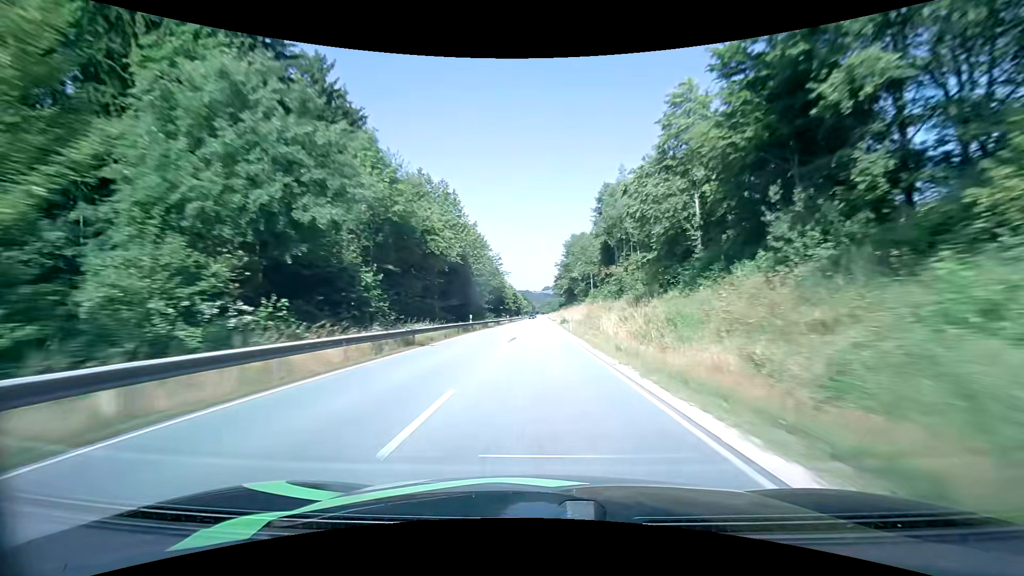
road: primary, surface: asphalt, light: Day
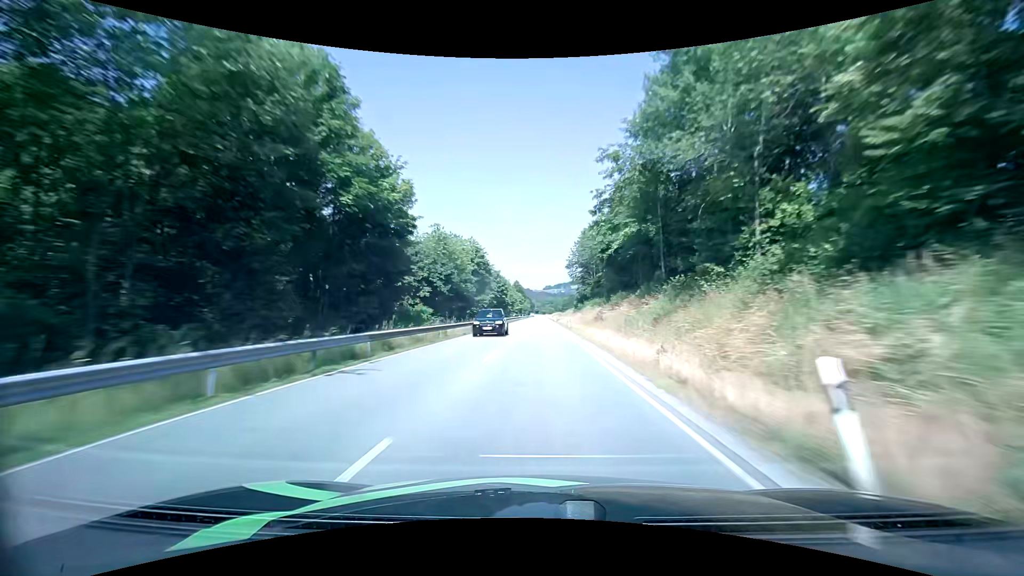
(+0.1, +86.6) m; 0°
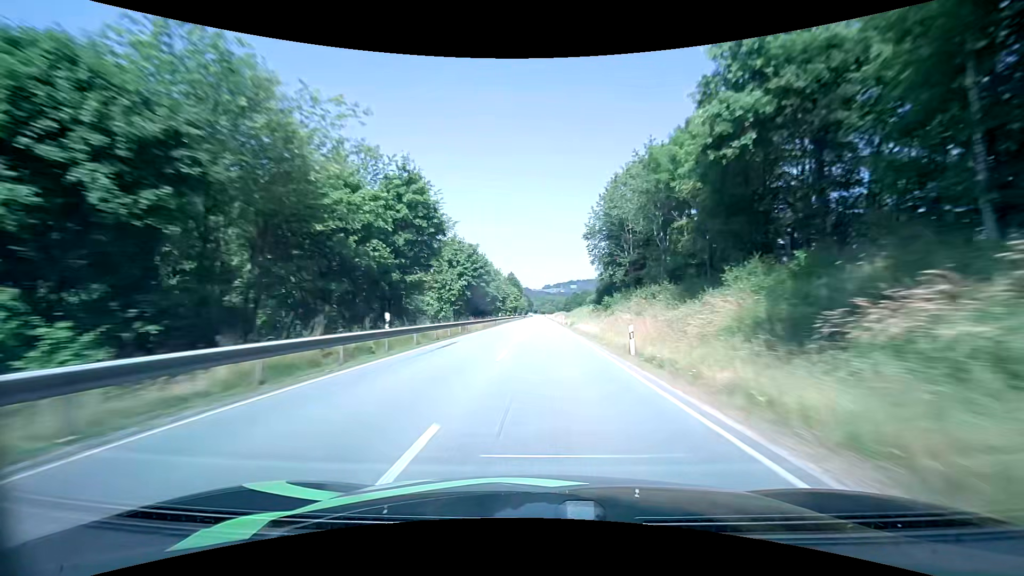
(-0.1, +35.1) m; 0°
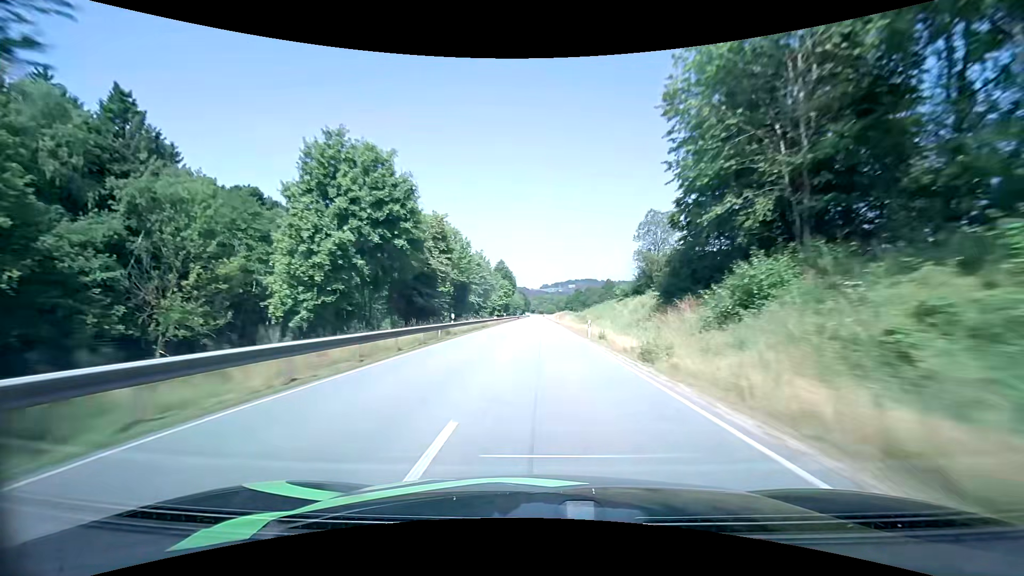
(+0.1, +35.3) m; 0°
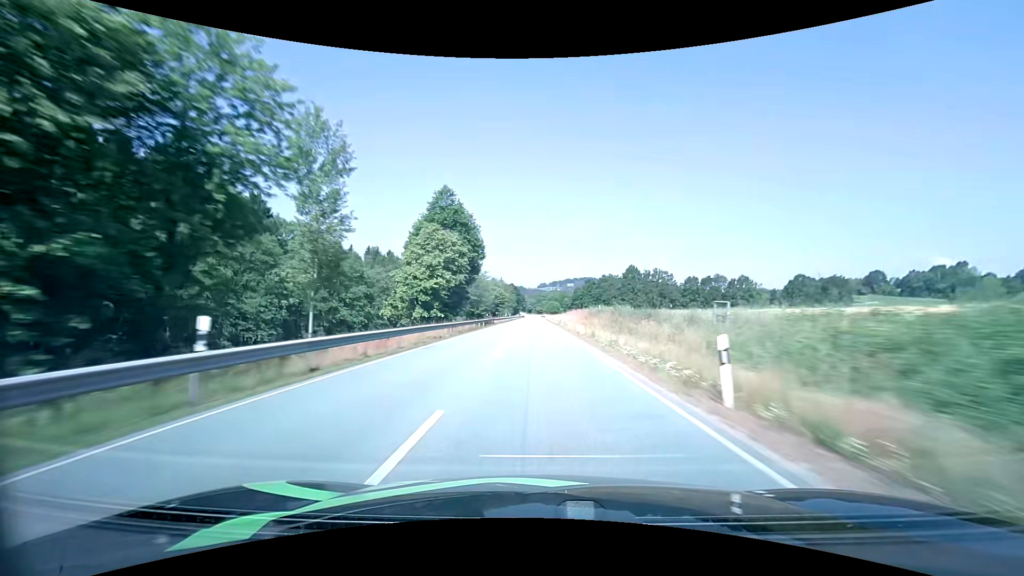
(+0.2, +70.7) m; 0°
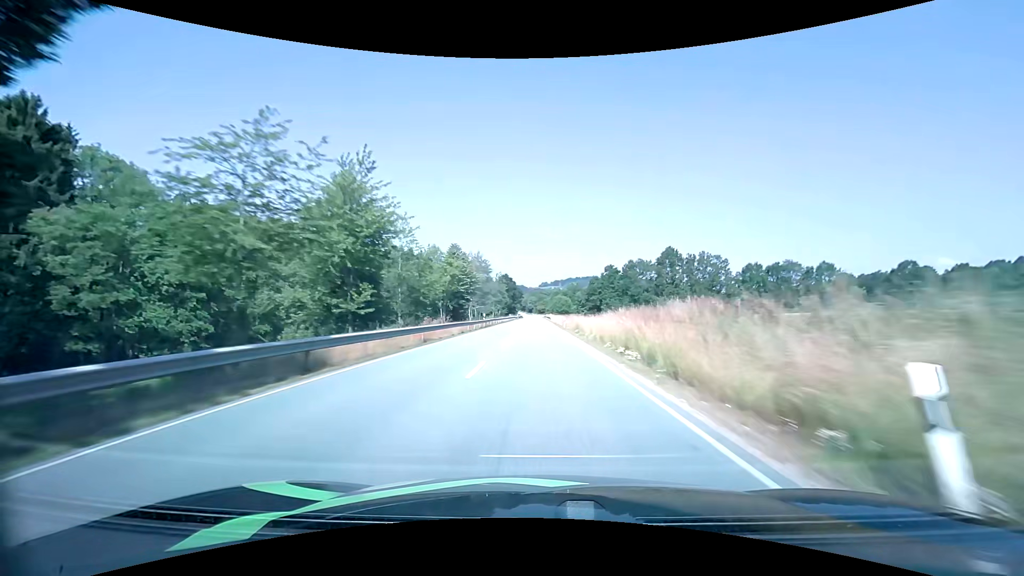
(-0.2, +52.0) m; 0°
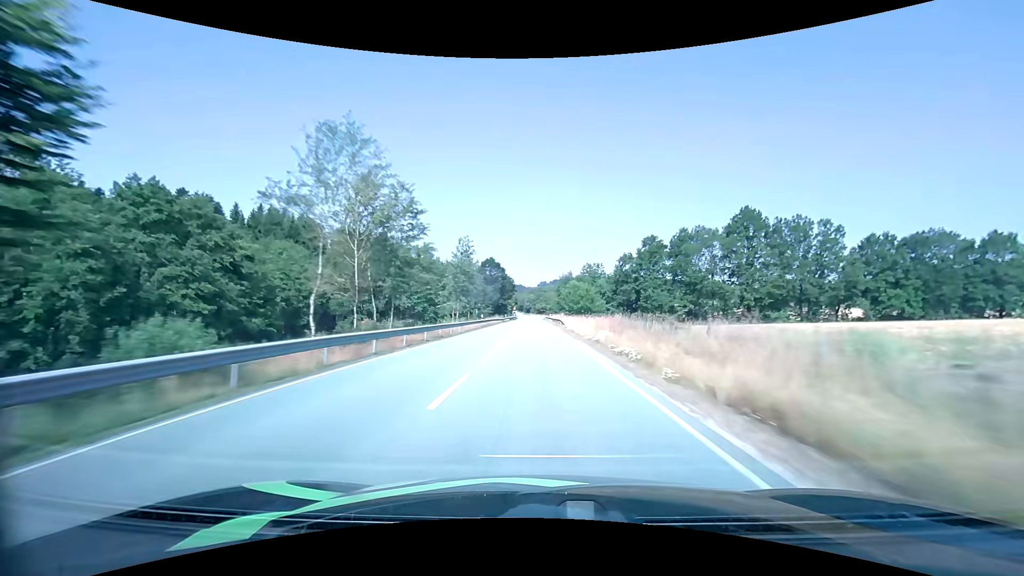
(+0.2, +50.7) m; 0°
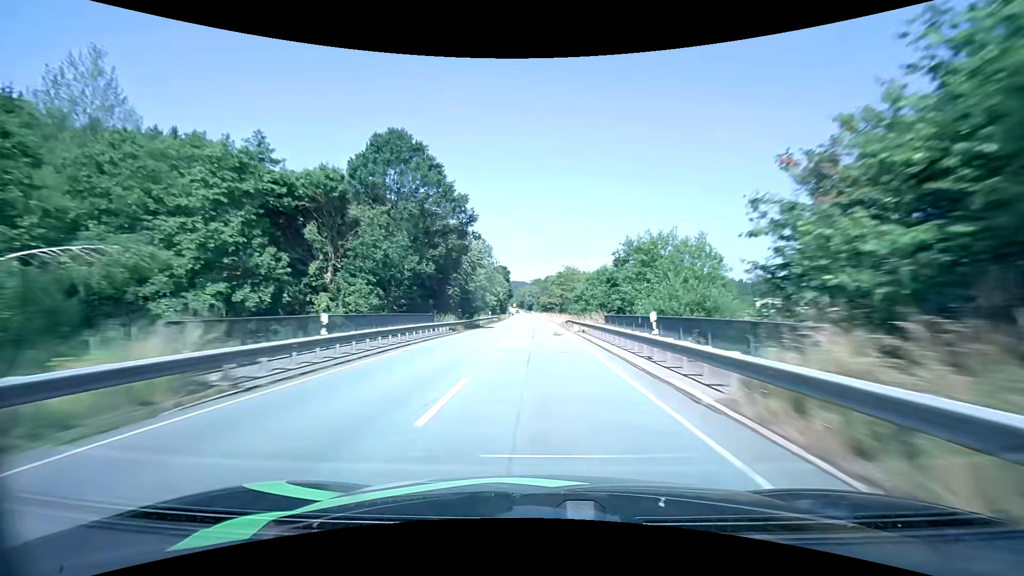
(-0.5, +84.1) m; 0°
(0, +10) (0, +20) (0, +30) (0, +40) (0, +50) (0, +60) (0, +70) (-1, +80) (-1, +90) (-1, +100) m
